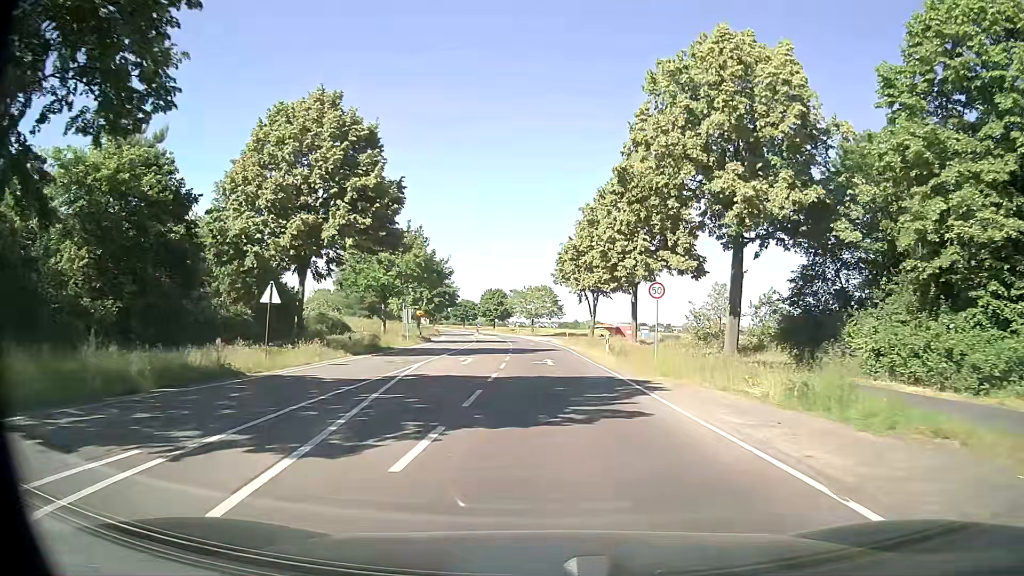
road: secondary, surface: asphalt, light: Day
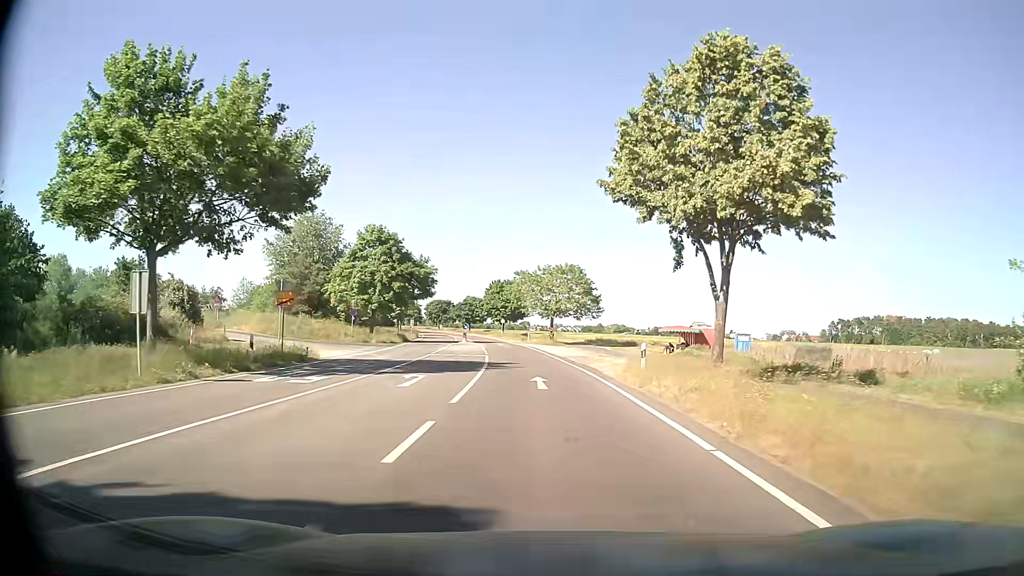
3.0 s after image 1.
(-0.6, +38.1) m; -2°
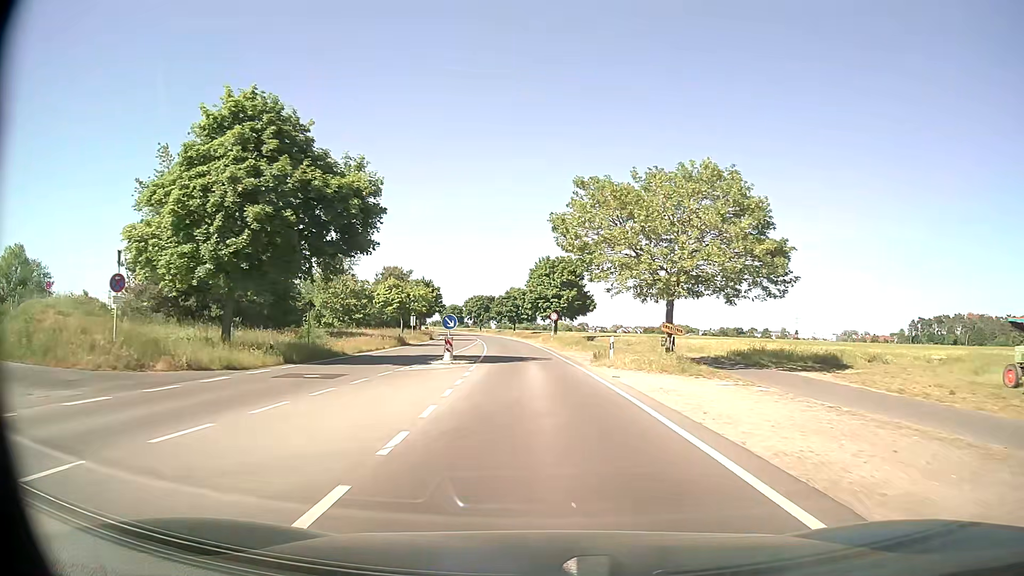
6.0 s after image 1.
(-1.6, +39.9) m; -5°
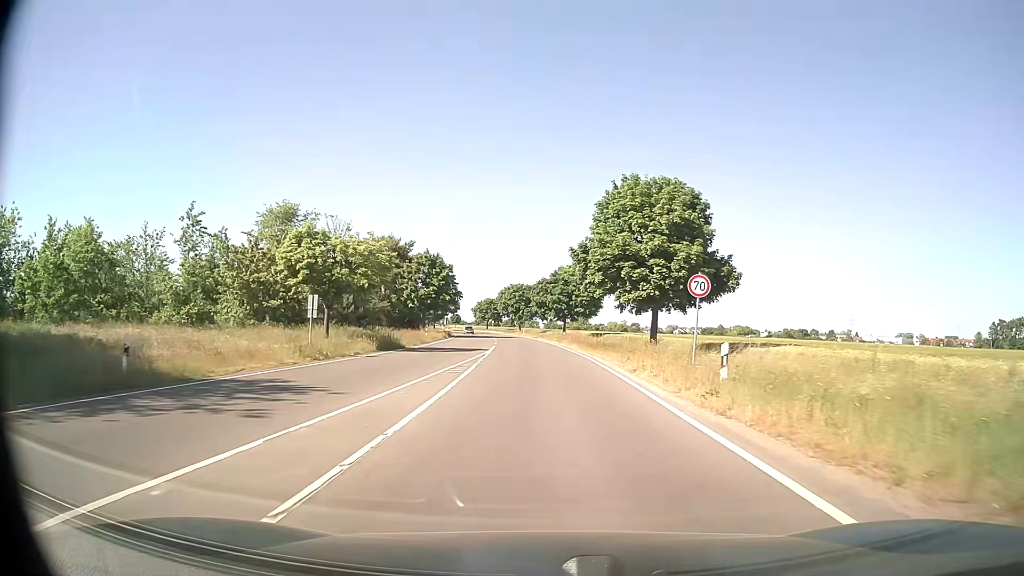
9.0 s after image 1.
(-1.8, +43.2) m; -4°
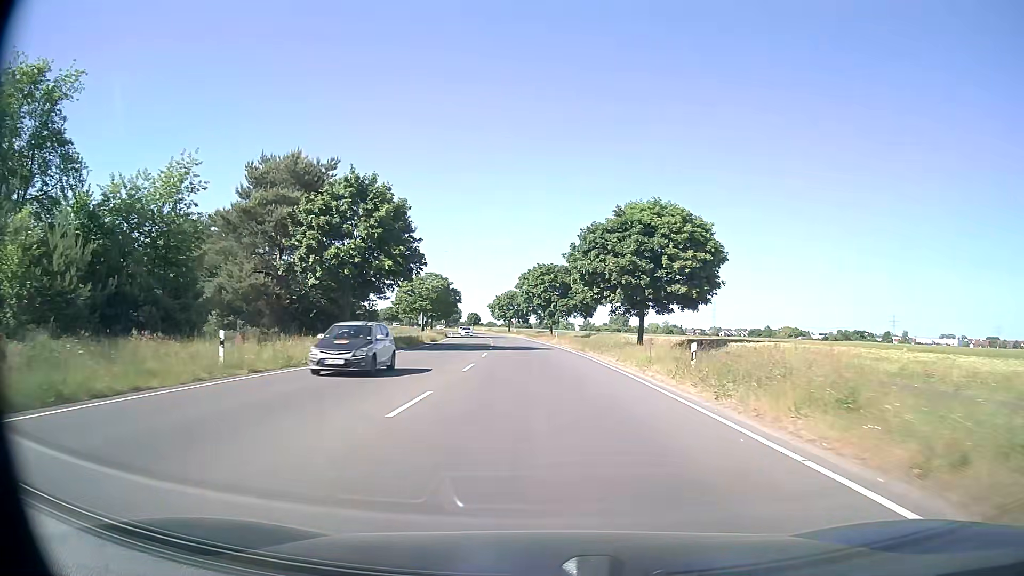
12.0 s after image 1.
(-1.0, +46.2) m; -3°
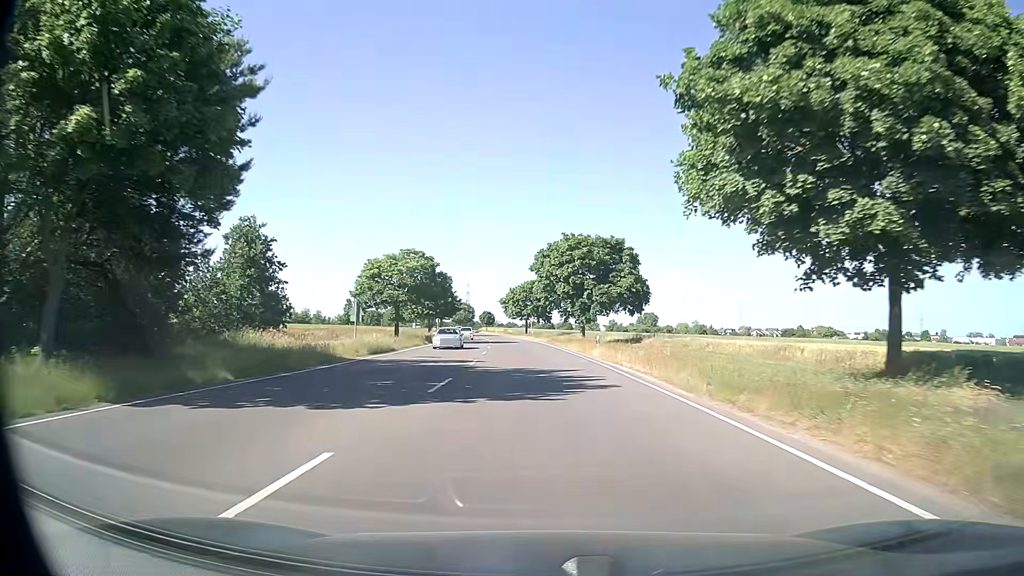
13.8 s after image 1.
(-0.6, +29.1) m; -2°
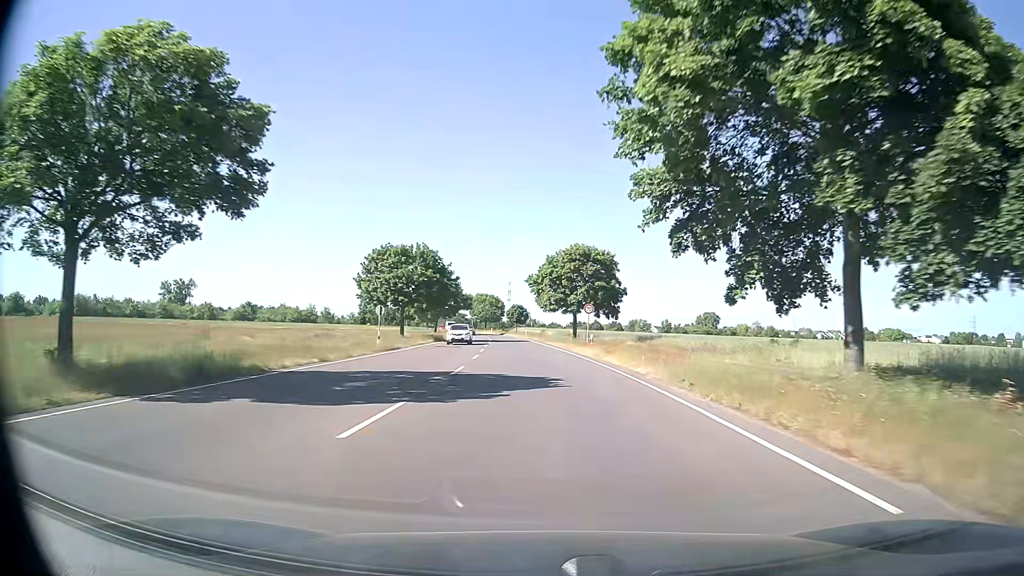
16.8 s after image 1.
(-1.4, +50.8) m; -4°
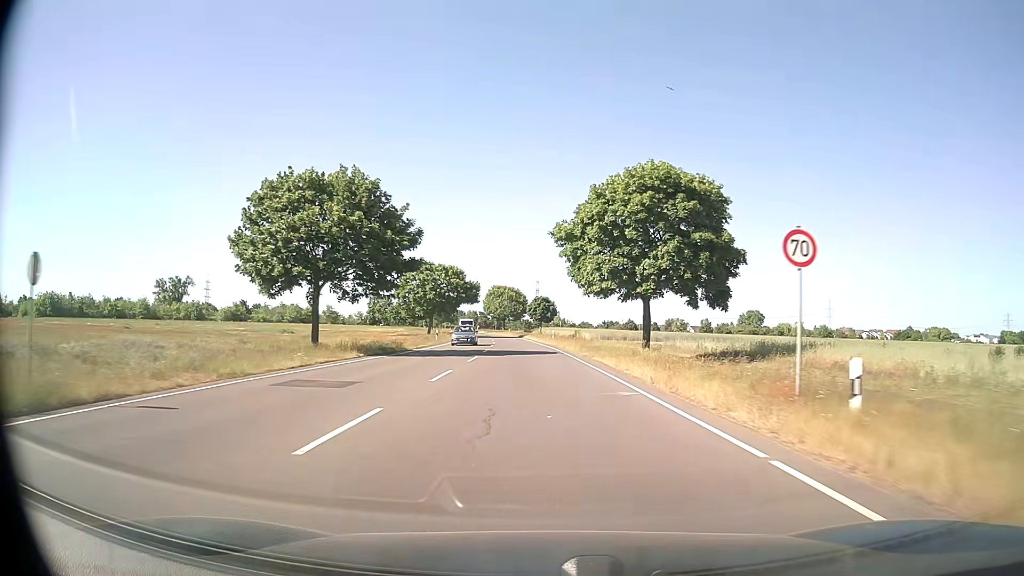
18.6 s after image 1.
(-0.5, +31.8) m; -2°
(0, +10) (0, +20) (-1, +30) (-1, +40) (-2, +50) (-2, +60) (-3, +70) (-4, +80) (-6, +90) (-7, +100) m
